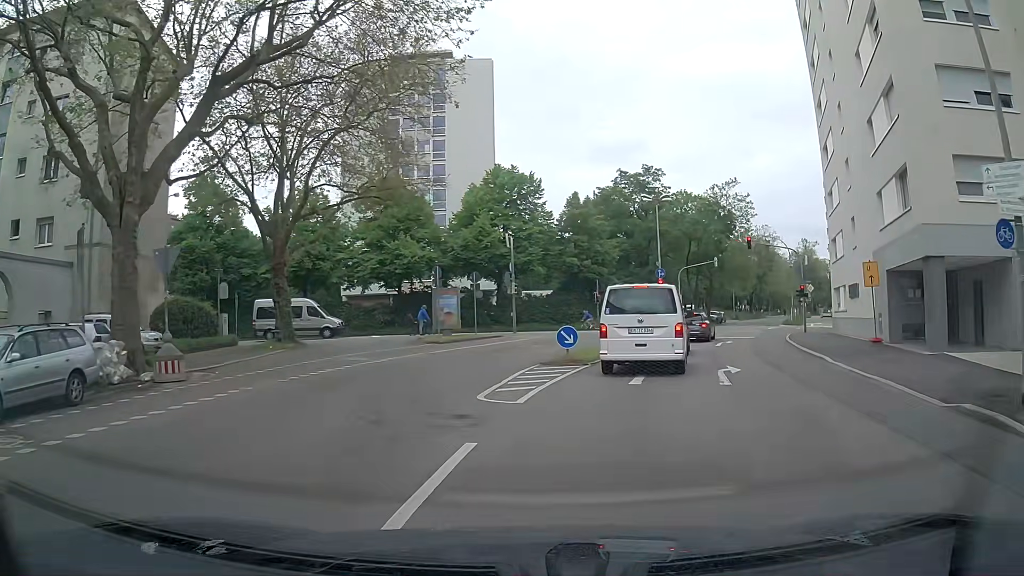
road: secondary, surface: asphalt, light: Day
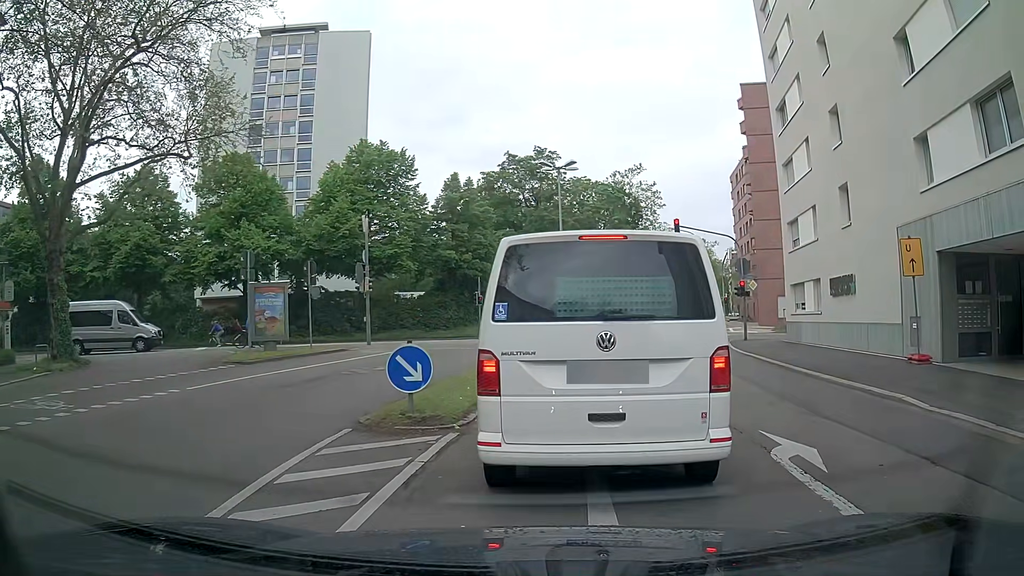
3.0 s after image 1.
(+0.8, +9.5) m; +9°
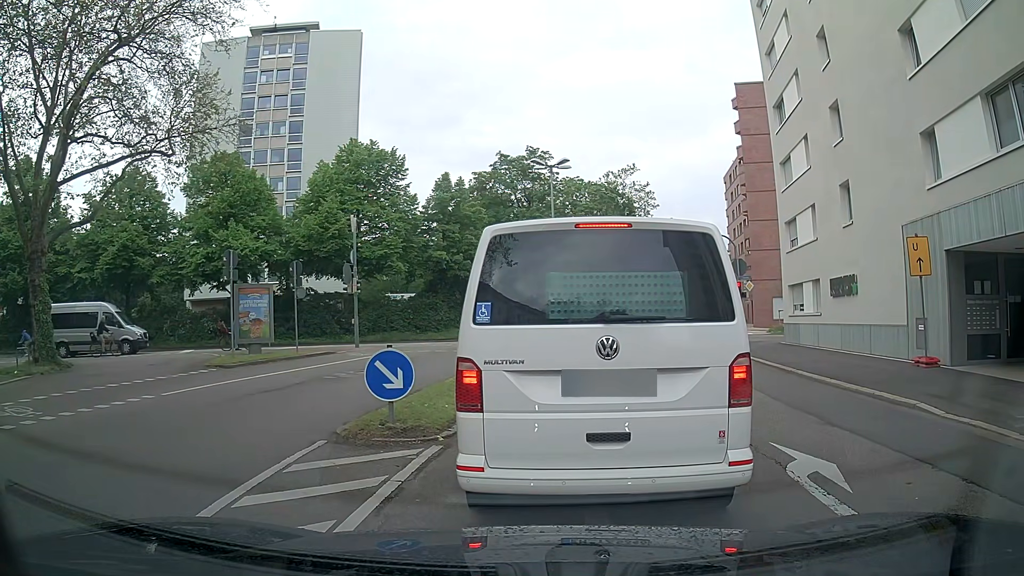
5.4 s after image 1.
(0.0, +0.7) m; 0°
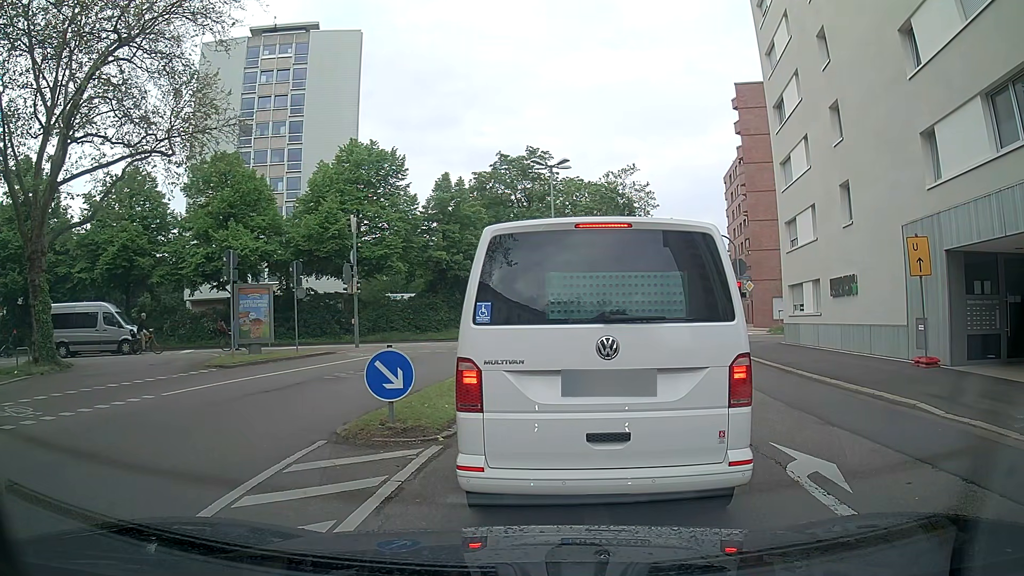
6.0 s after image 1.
(0.0, 0.0) m; 0°
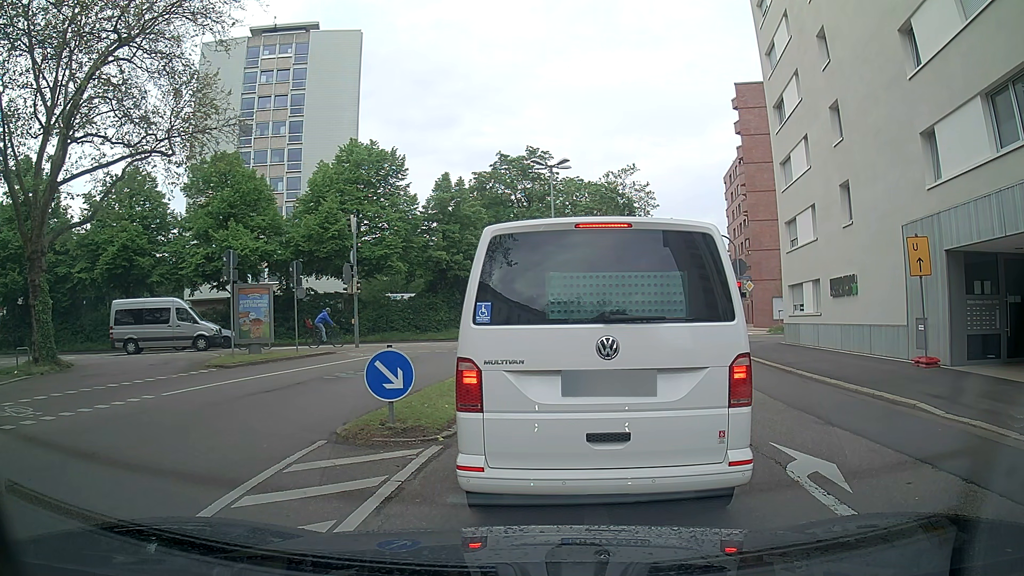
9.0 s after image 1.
(0.0, 0.0) m; 0°
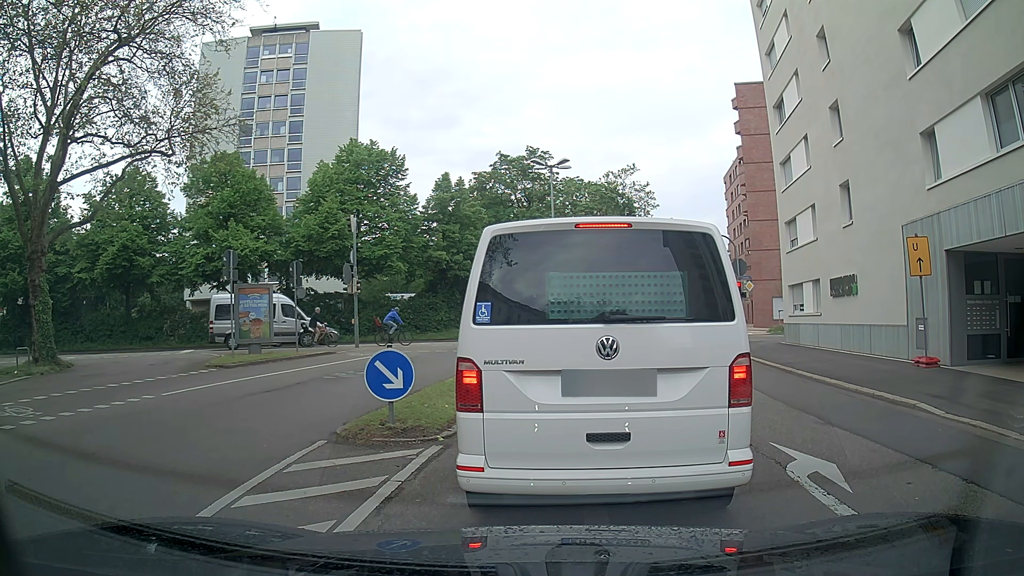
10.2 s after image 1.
(0.0, 0.0) m; 0°
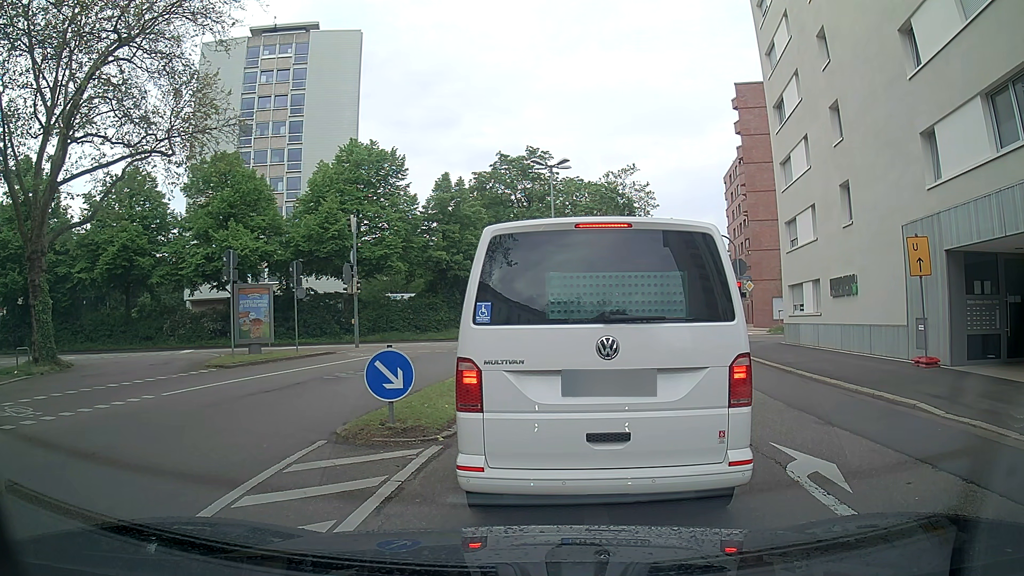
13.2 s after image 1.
(0.0, 0.0) m; 0°
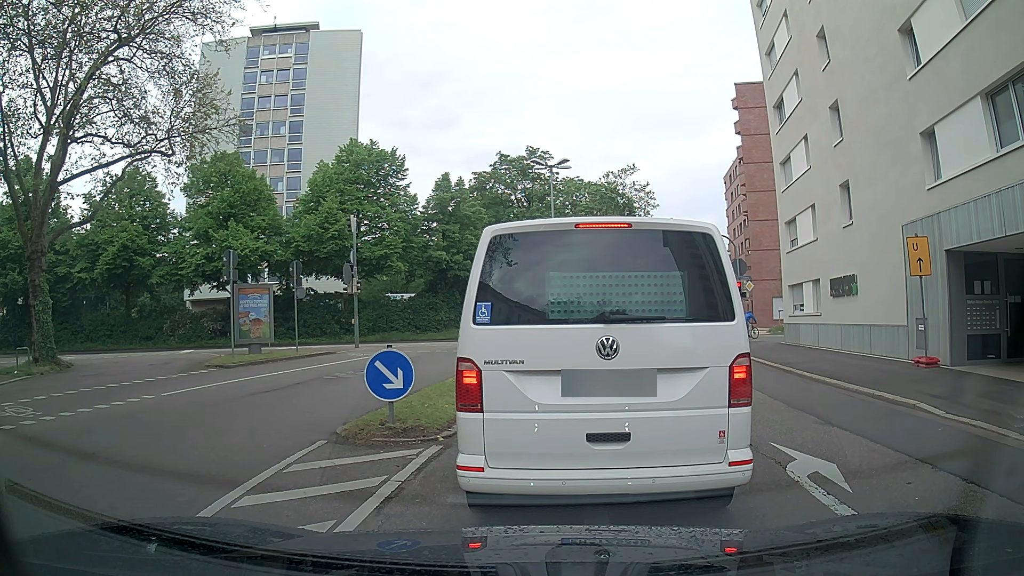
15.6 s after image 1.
(0.0, 0.0) m; 0°
